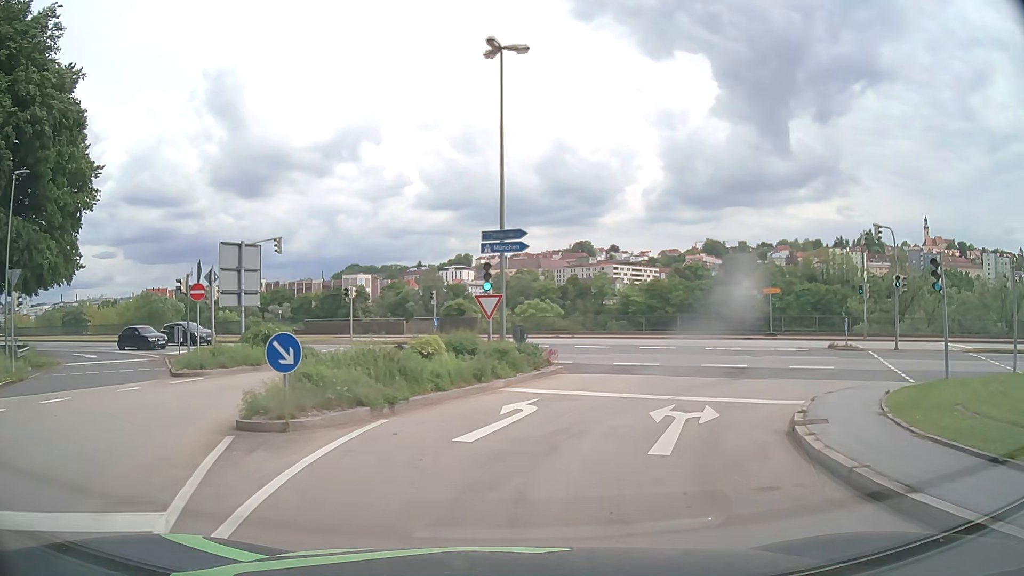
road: tertiary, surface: asphalt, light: Day
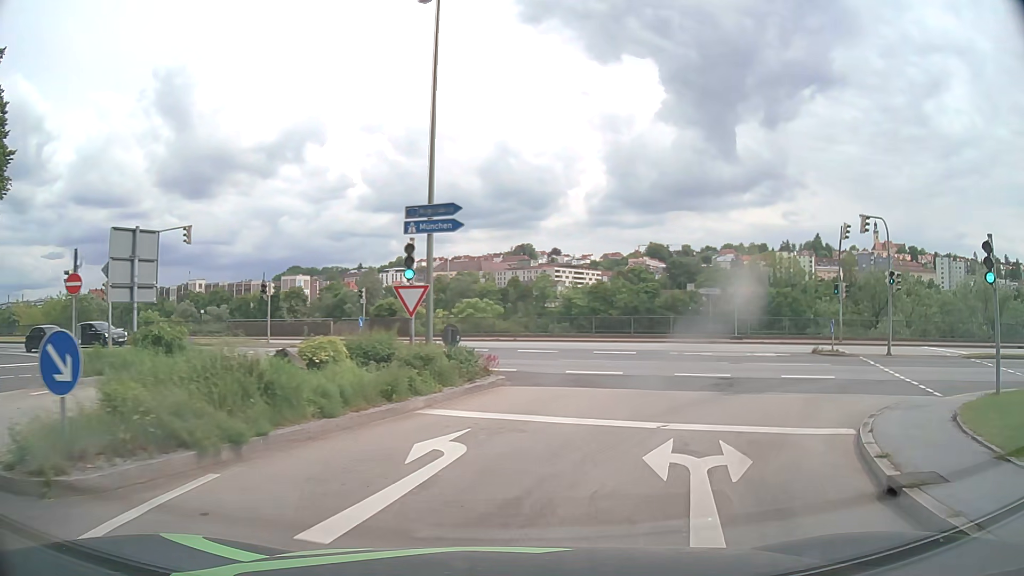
(+0.2, +4.2) m; +5°
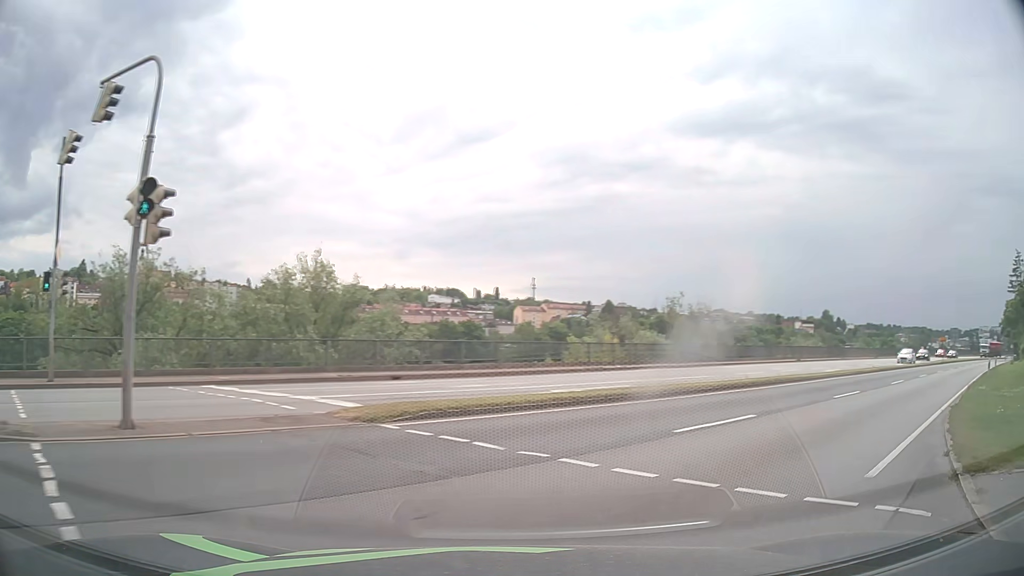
(+8.7, +15.9) m; +63°
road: primary
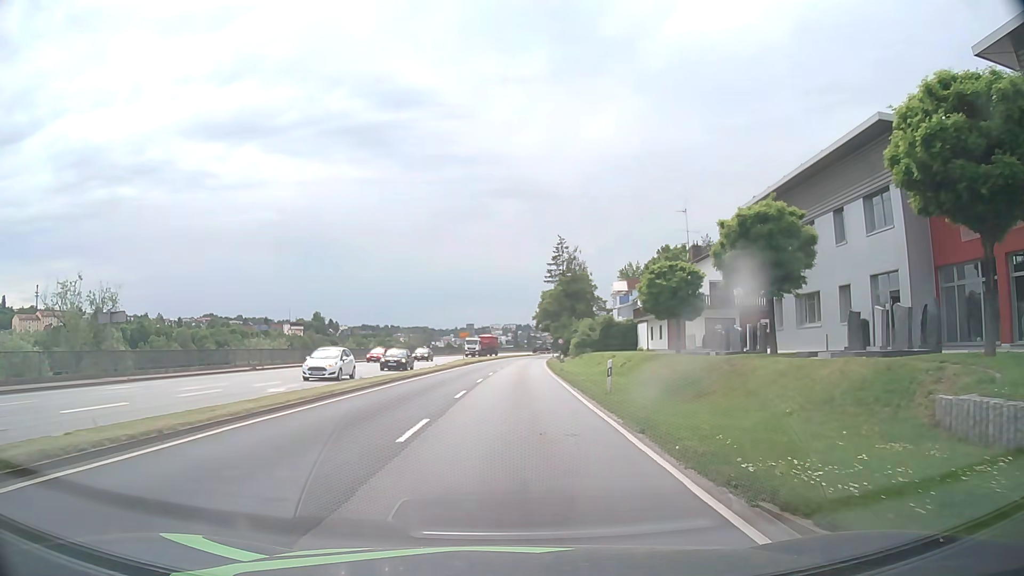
(+9.0, +15.6) m; +43°
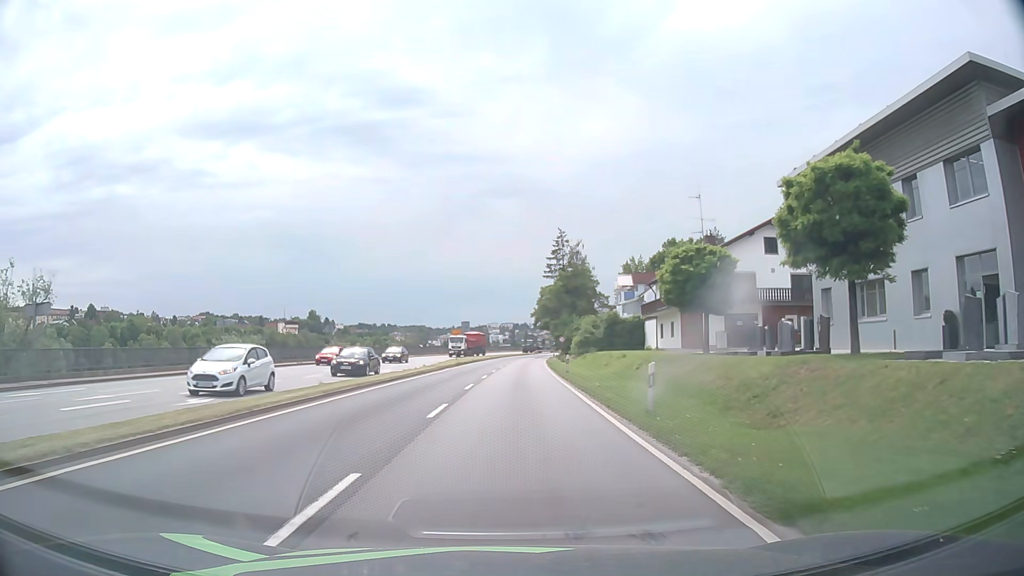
(+0.1, +6.1) m; 0°
(0, +10) (0, +20) (0, +30) (+1, +40) (+1, +50) (+2, +60) (+2, +70) (+3, +80) (+4, +90) (+5, +100) m
